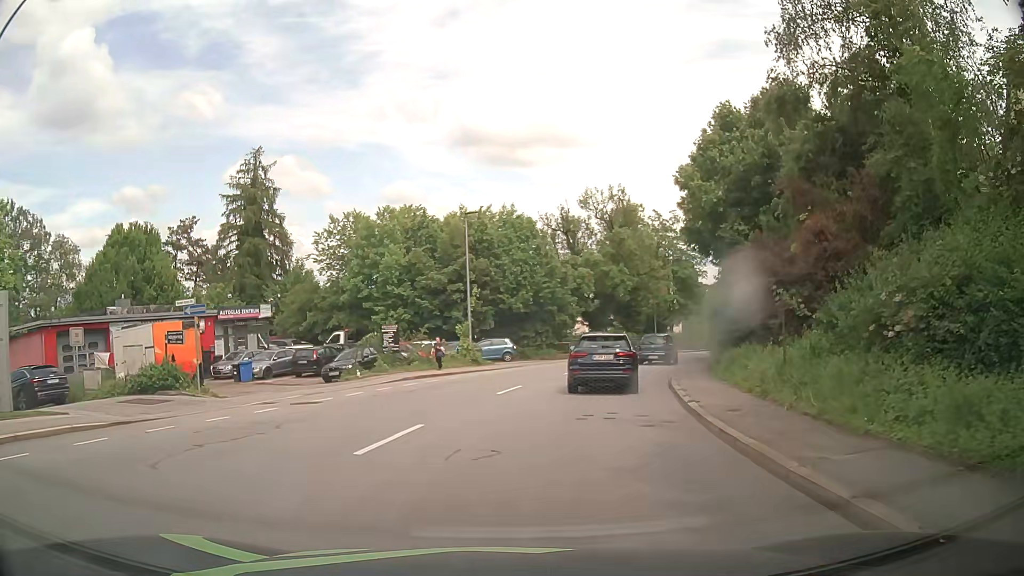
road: tertiary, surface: asphalt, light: Day
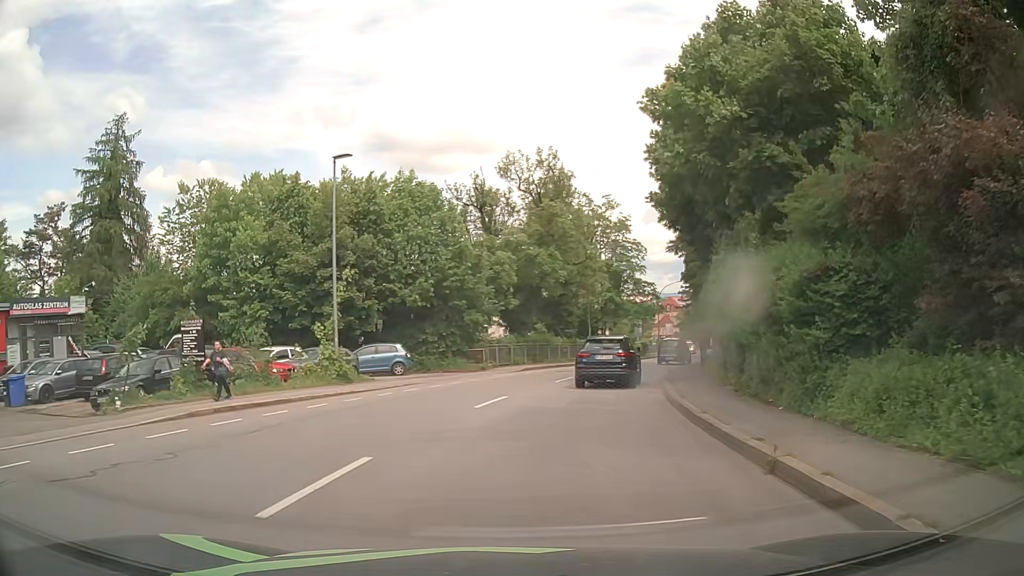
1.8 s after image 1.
(+0.7, +12.5) m; +7°
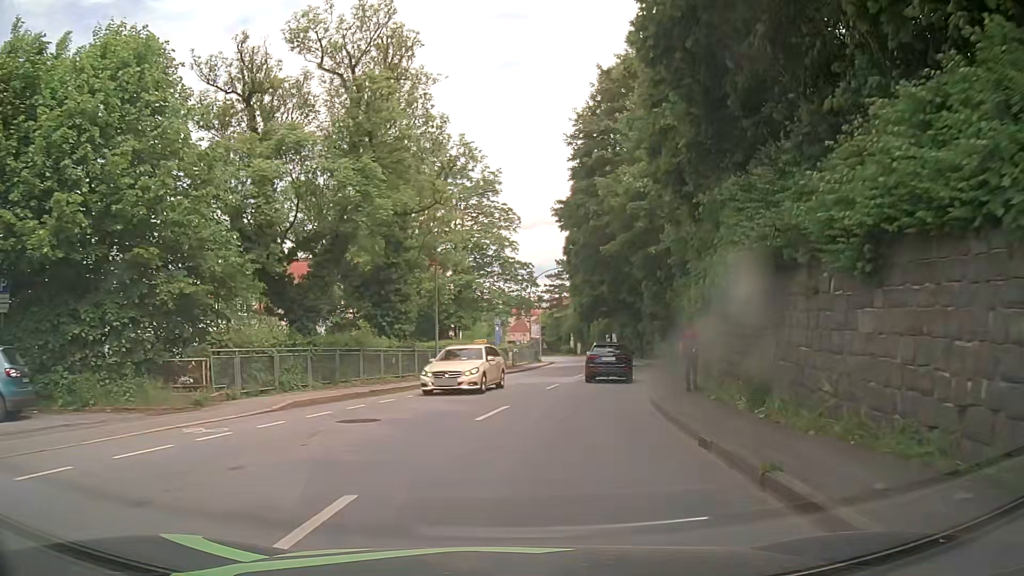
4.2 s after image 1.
(+2.0, +20.7) m; +12°
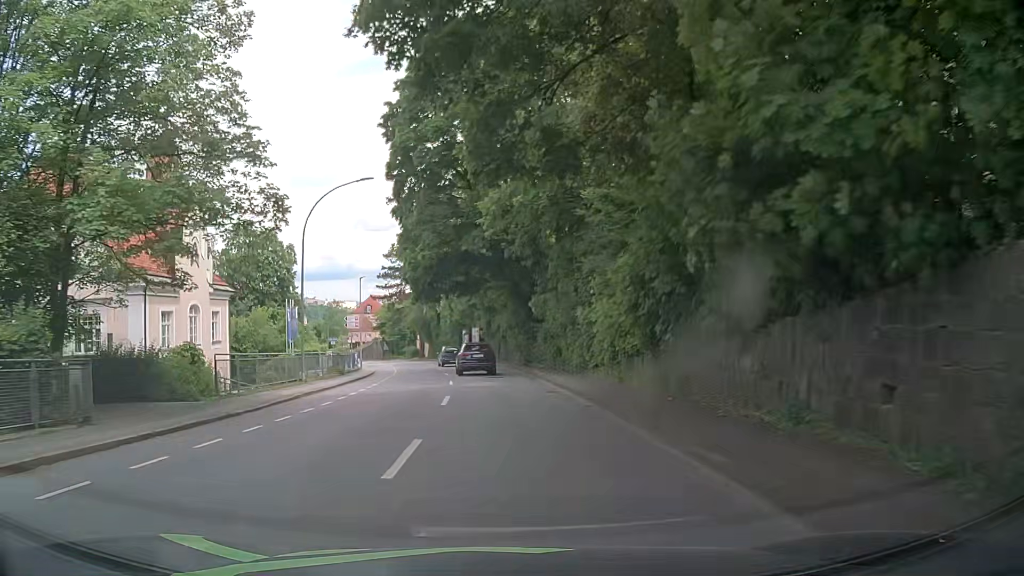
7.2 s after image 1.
(+4.3, +33.2) m; +12°
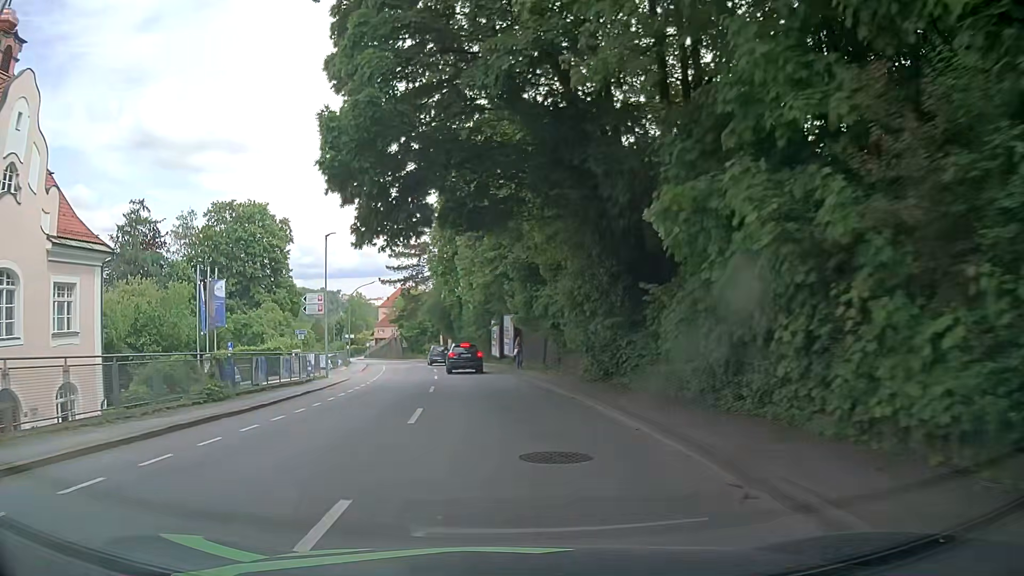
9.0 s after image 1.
(-0.5, +22.0) m; -3°
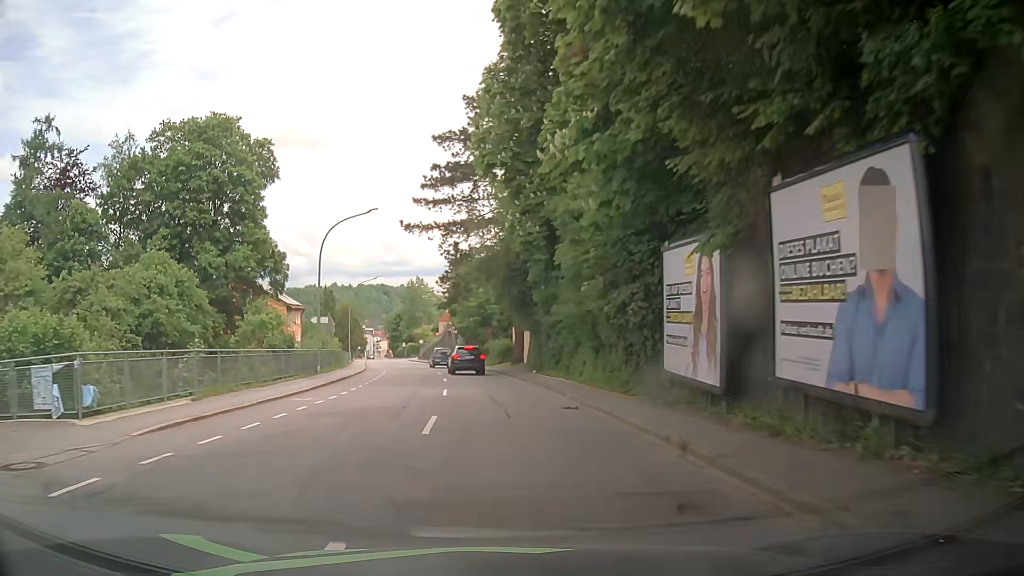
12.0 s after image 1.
(-2.7, +37.3) m; -7°
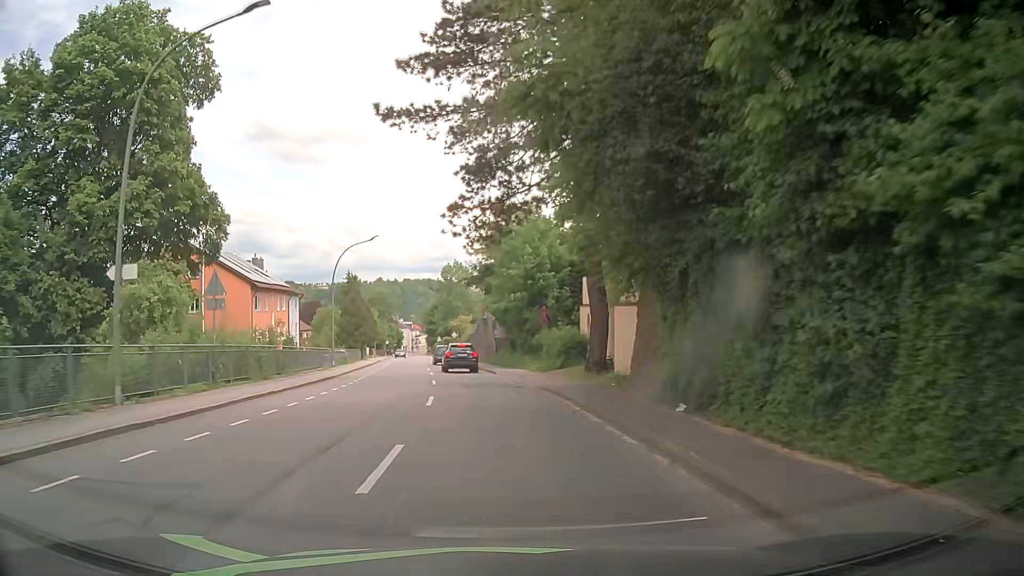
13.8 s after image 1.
(-0.9, +22.6) m; -5°
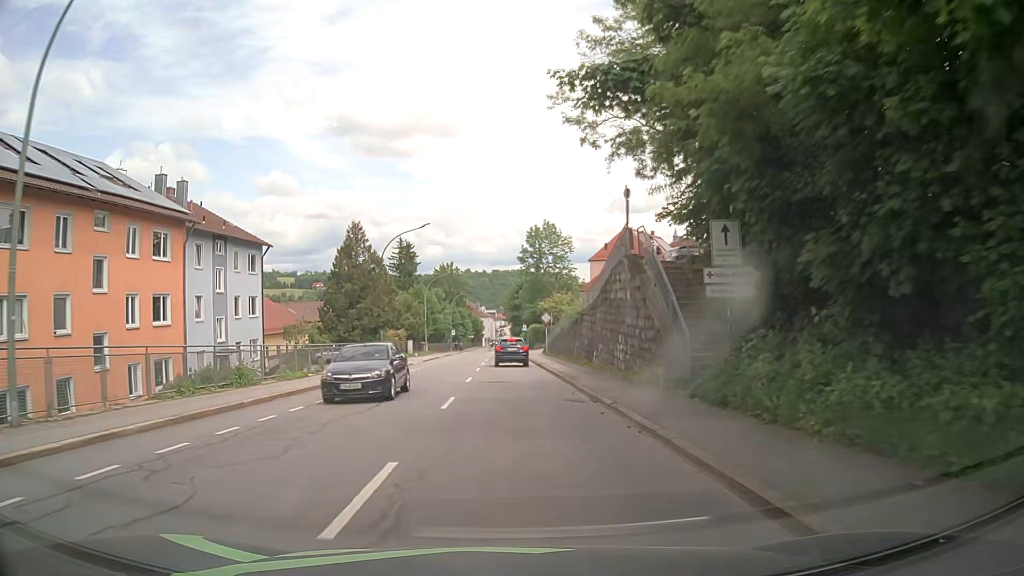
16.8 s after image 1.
(-2.7, +37.7) m; -8°
(0, +10) (0, +20) (0, +30) (0, +40) (0, +50) (0, +60) (0, +70) (0, +80) (0, +90) (0, +100) m
